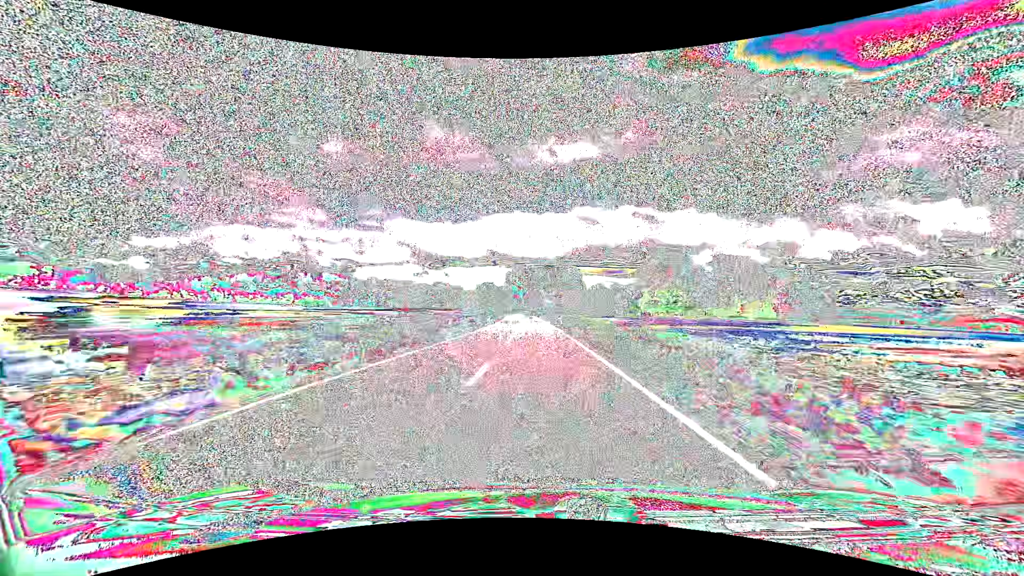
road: tertiary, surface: asphalt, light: Day
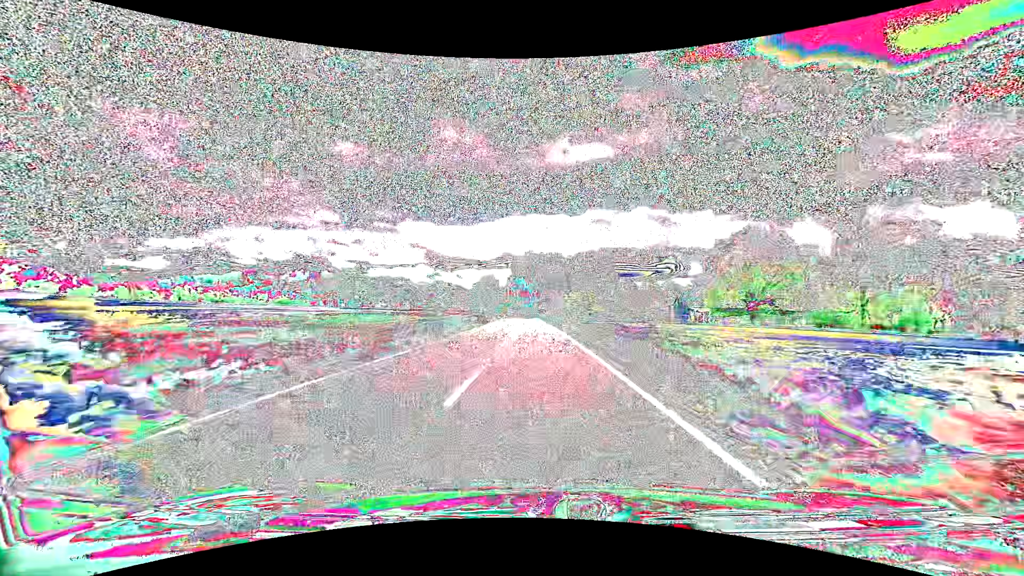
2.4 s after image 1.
(-0.8, +64.5) m; -1°
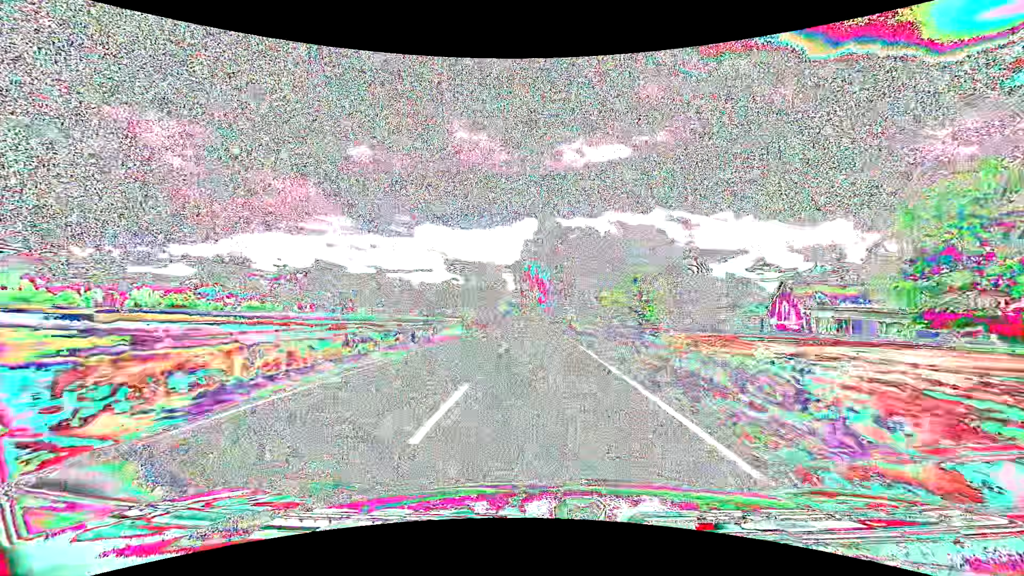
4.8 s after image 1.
(-1.2, +64.3) m; -2°
(0, +10) (0, +20) (0, +30) (0, +40) (0, +50) (-1, +60) (-1, +70) (-1, +80) (-2, +90) (-2, +100) m
